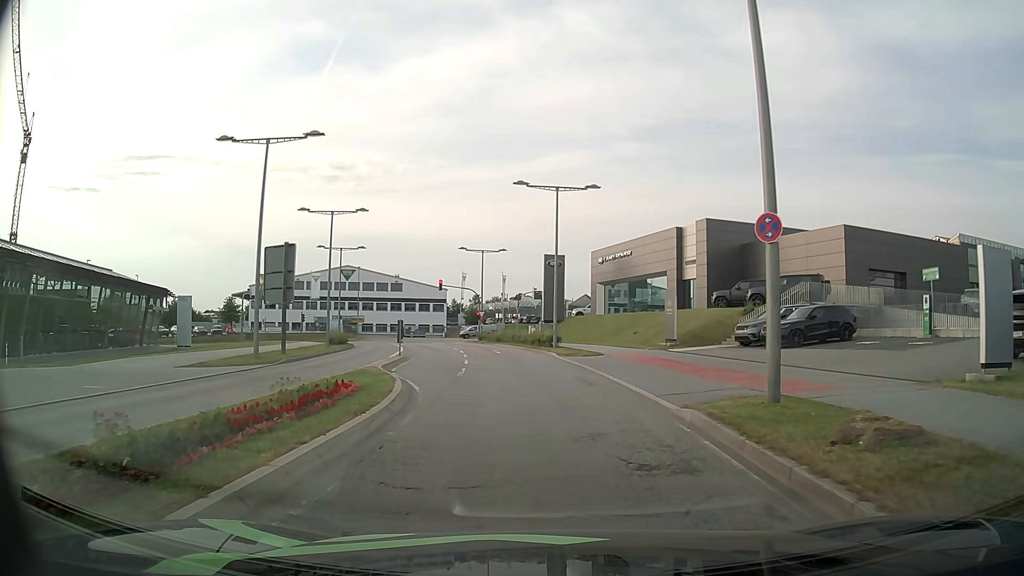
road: secondary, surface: asphalt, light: Day
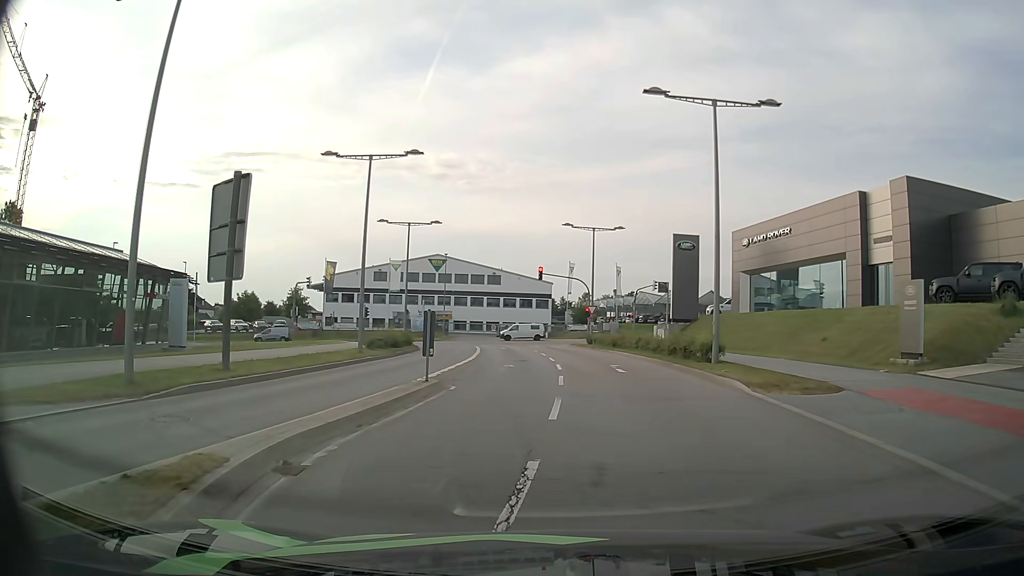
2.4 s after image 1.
(-1.1, +15.1) m; -10°
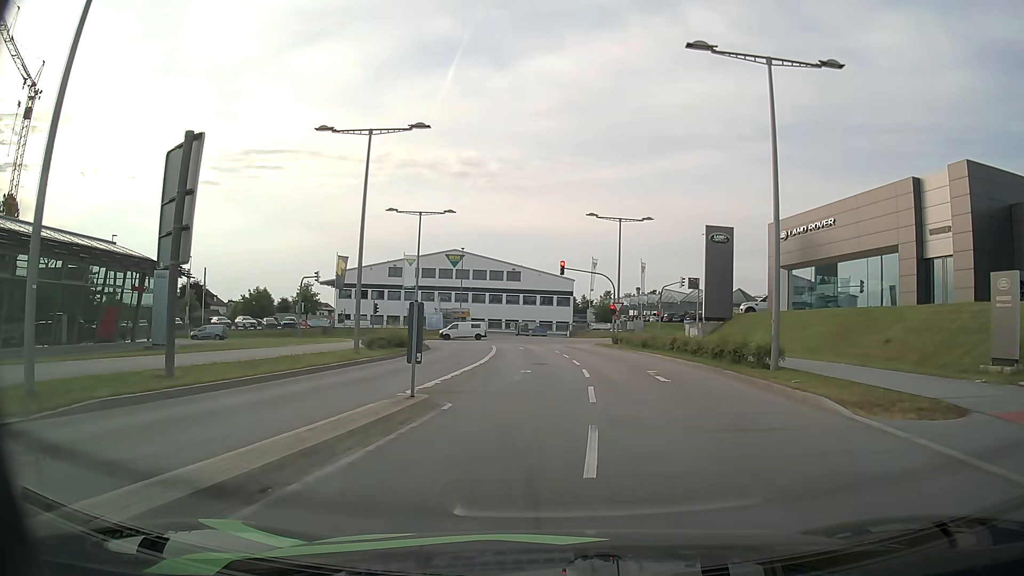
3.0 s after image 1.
(0.0, +3.9) m; -1°
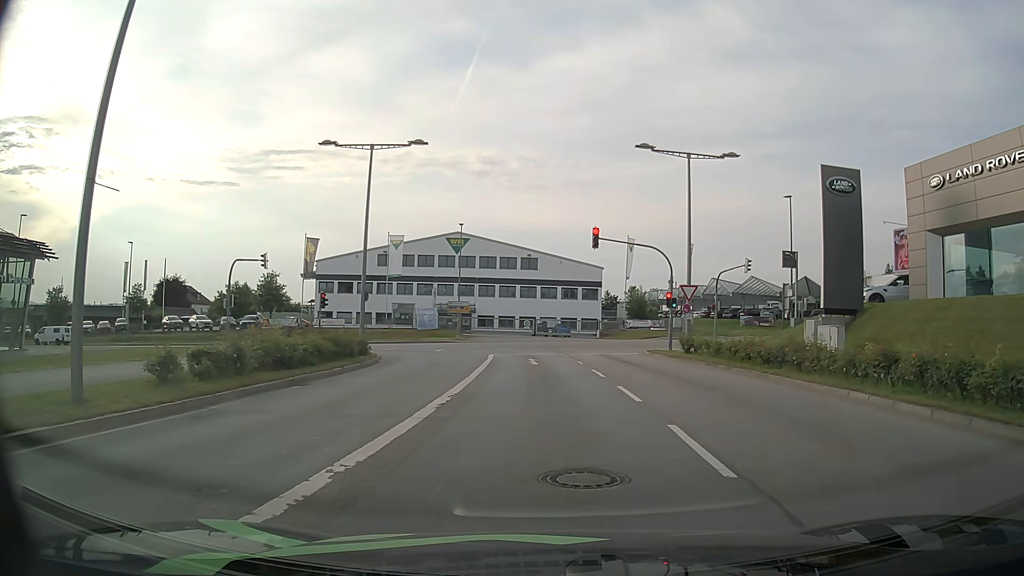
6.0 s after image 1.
(-0.3, +17.9) m; -2°
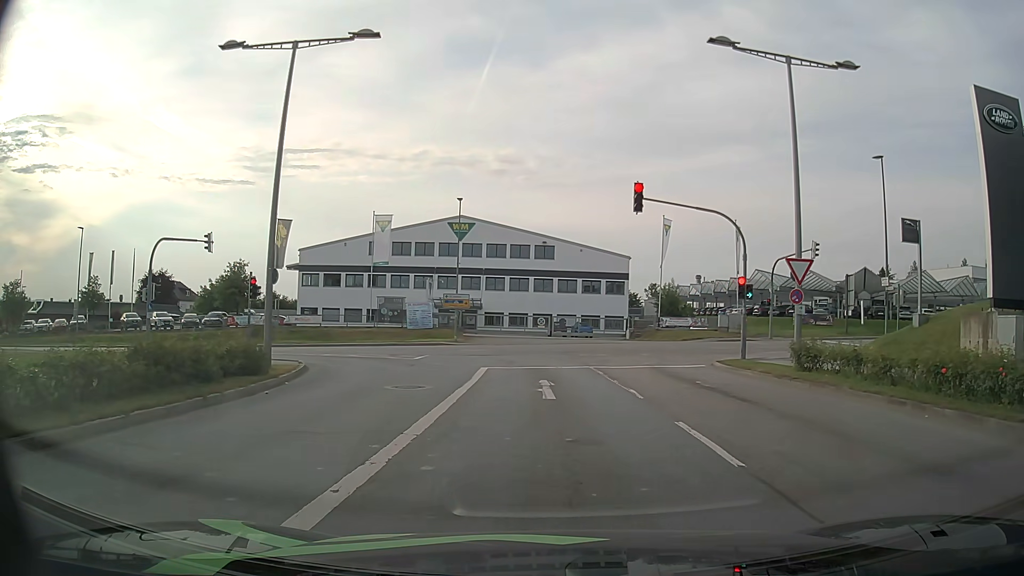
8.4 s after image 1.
(-0.2, +11.5) m; -2°
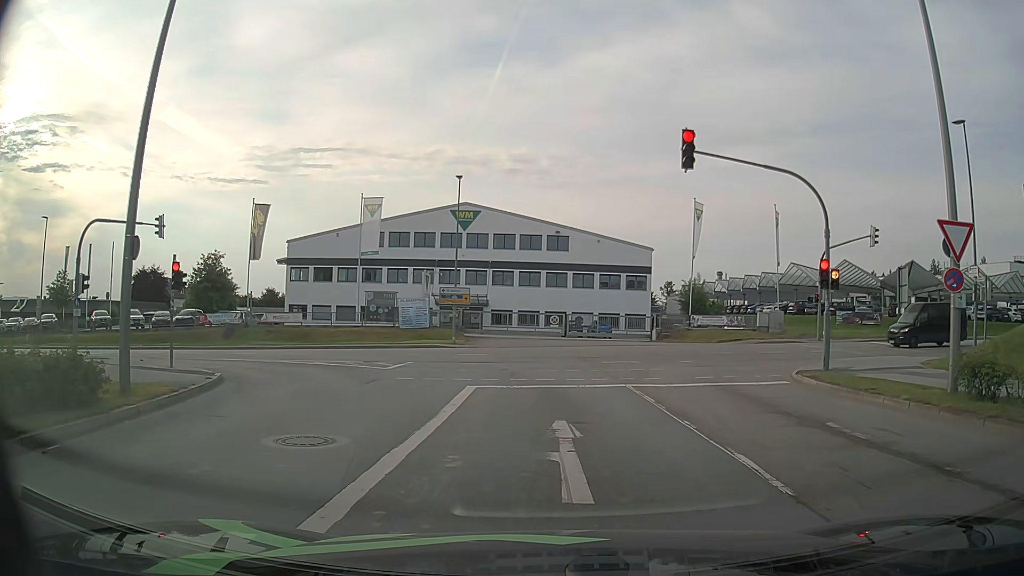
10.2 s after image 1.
(0.0, +7.1) m; -1°
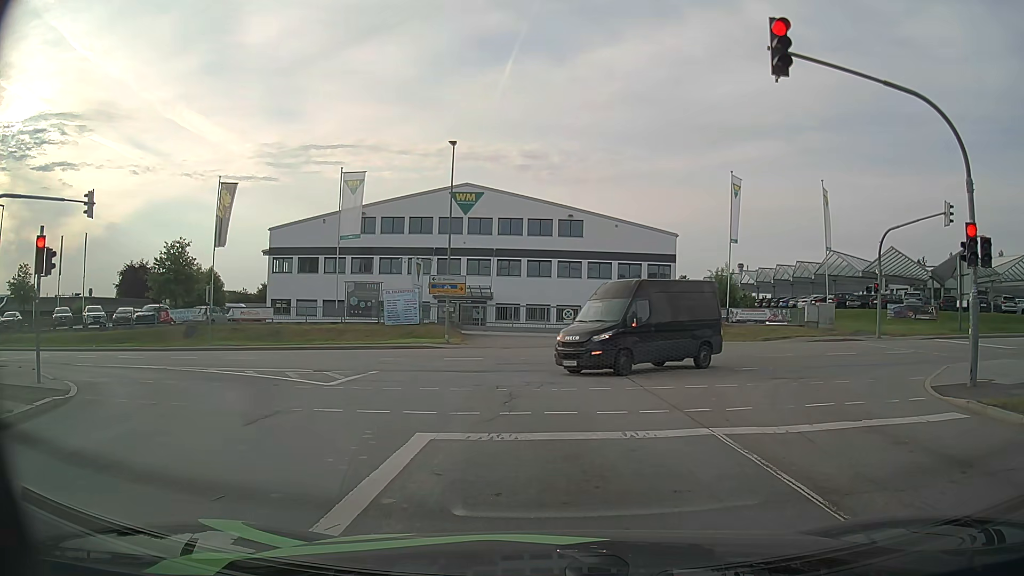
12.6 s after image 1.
(0.0, +7.1) m; 0°
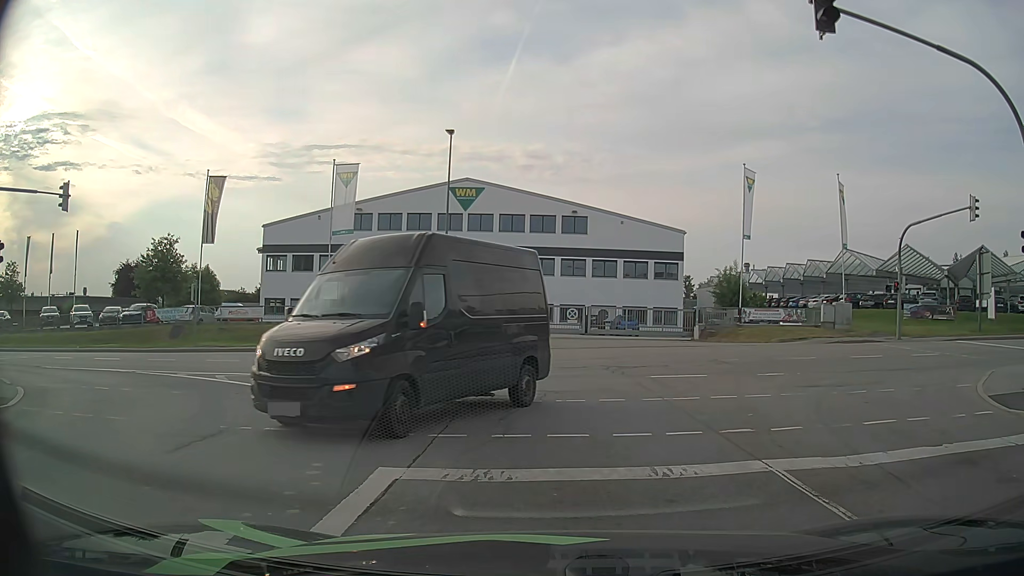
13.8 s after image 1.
(0.0, +2.0) m; -1°
(0, +10) (-3, +20) (-9, +27) (-18, +31) (-28, +32) (-38, +32) (-48, +32) (-58, +32) (-68, +32) (-78, +32) m
